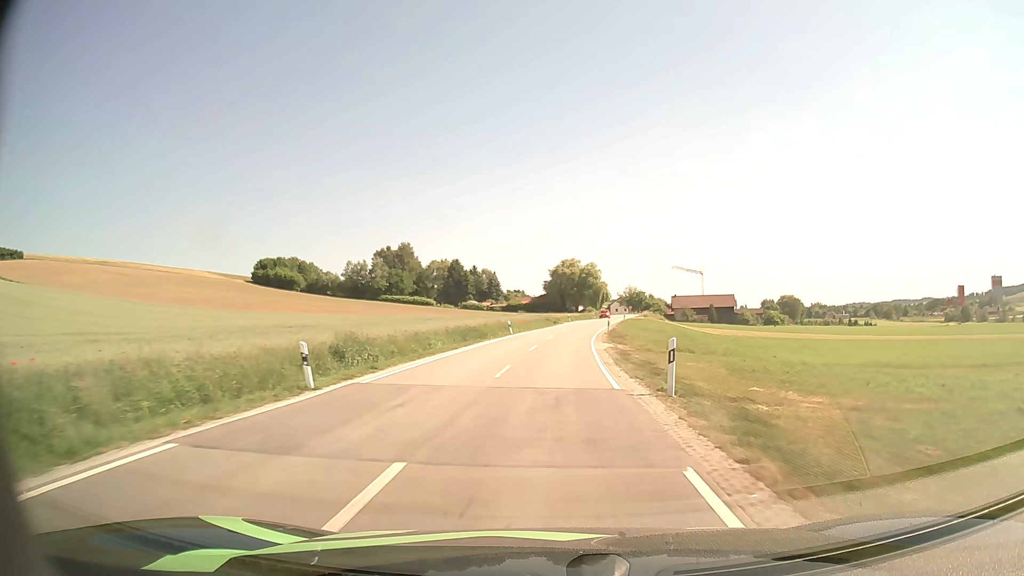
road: secondary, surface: asphalt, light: Day
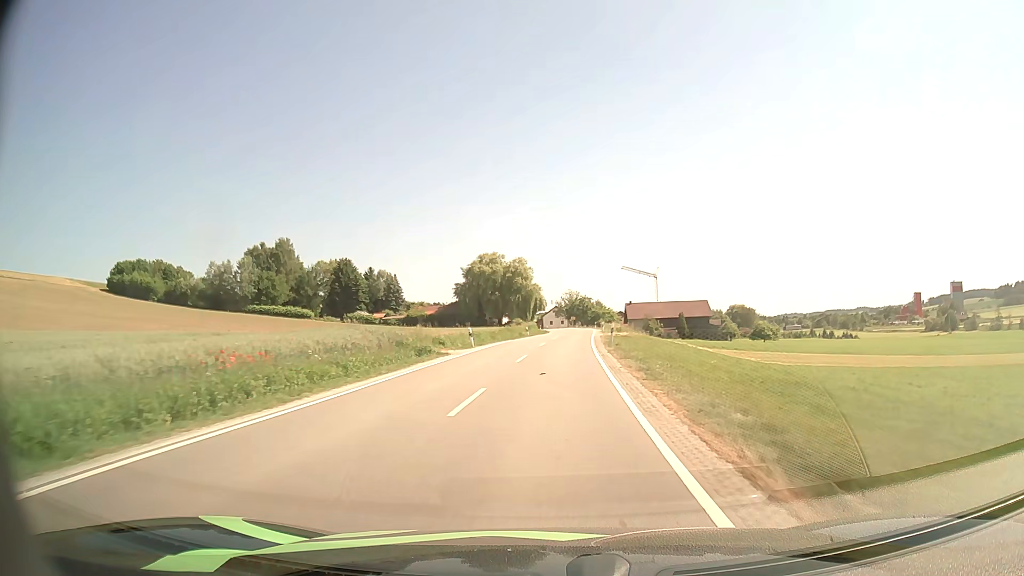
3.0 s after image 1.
(+2.6, +54.2) m; +6°
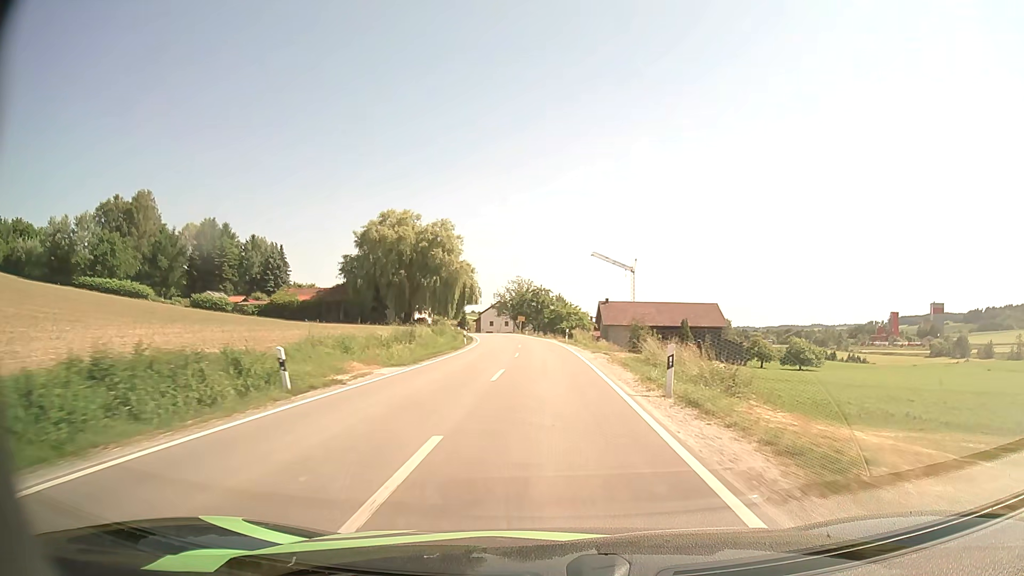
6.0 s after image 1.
(+2.0, +53.9) m; +4°
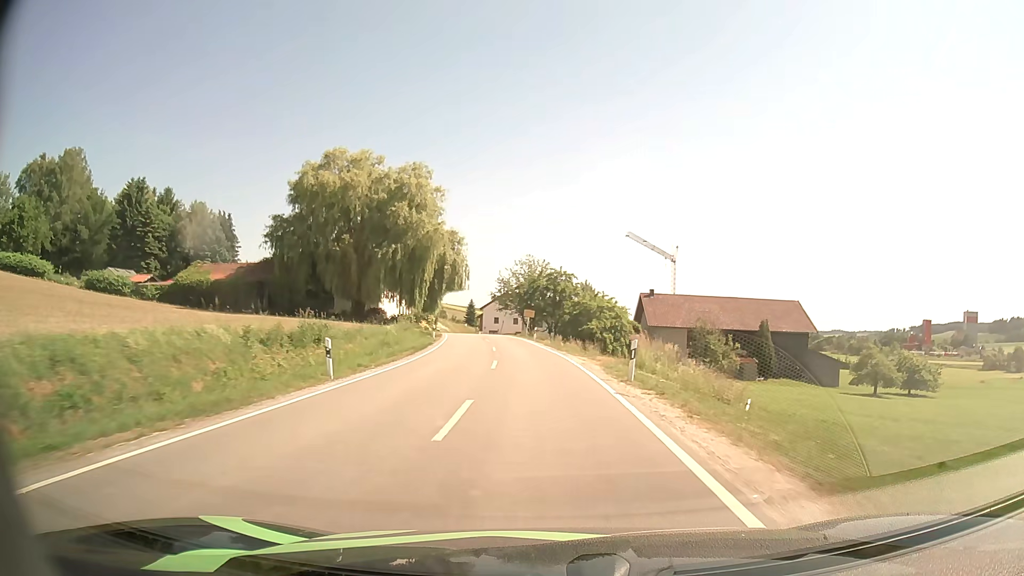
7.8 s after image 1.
(-0.1, +32.4) m; -1°
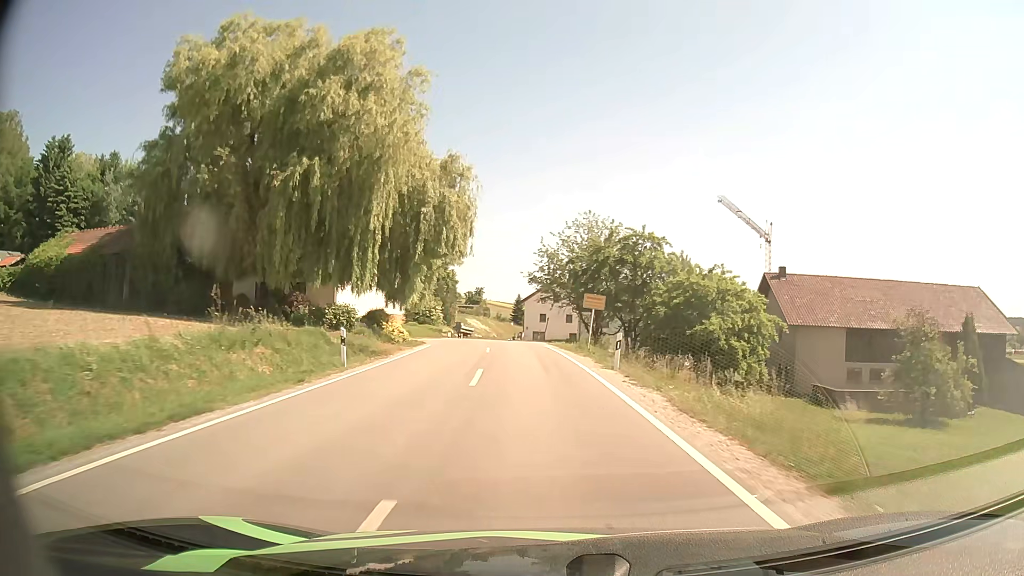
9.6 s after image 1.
(-1.2, +30.8) m; -4°
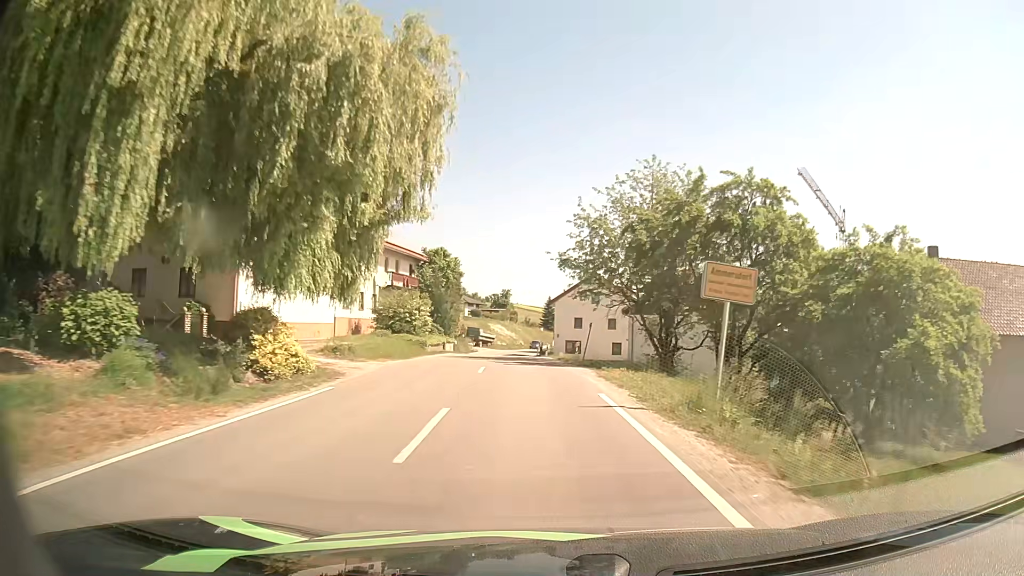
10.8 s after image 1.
(-0.5, +18.4) m; -3°
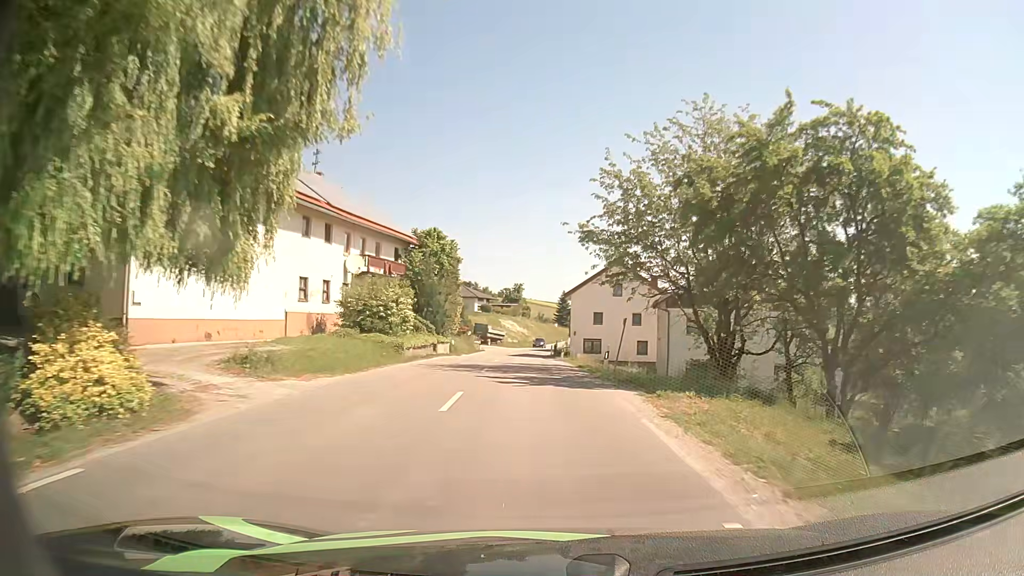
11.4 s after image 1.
(-0.1, +8.5) m; -1°
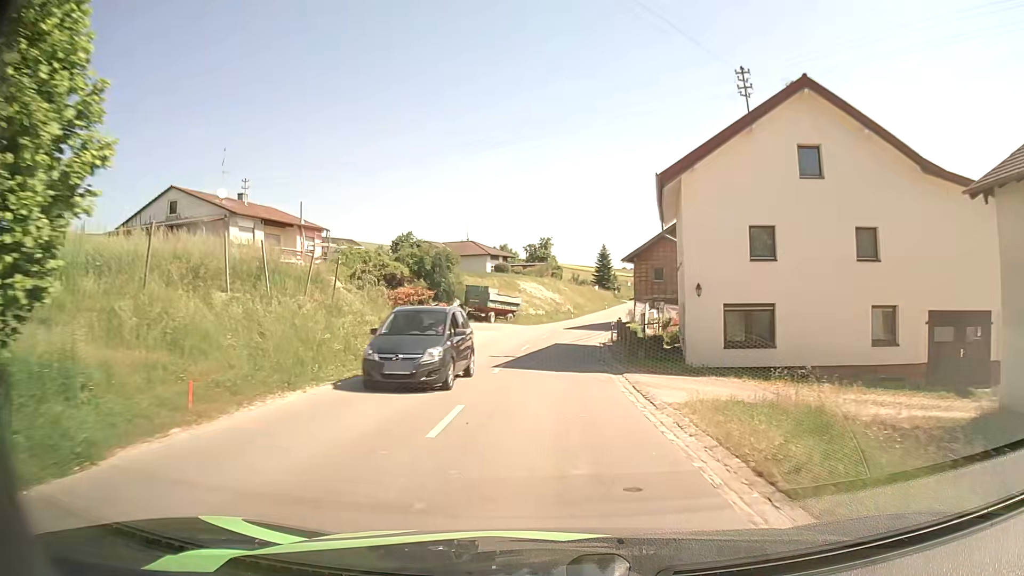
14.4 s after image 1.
(-1.2, +38.4) m; -3°
